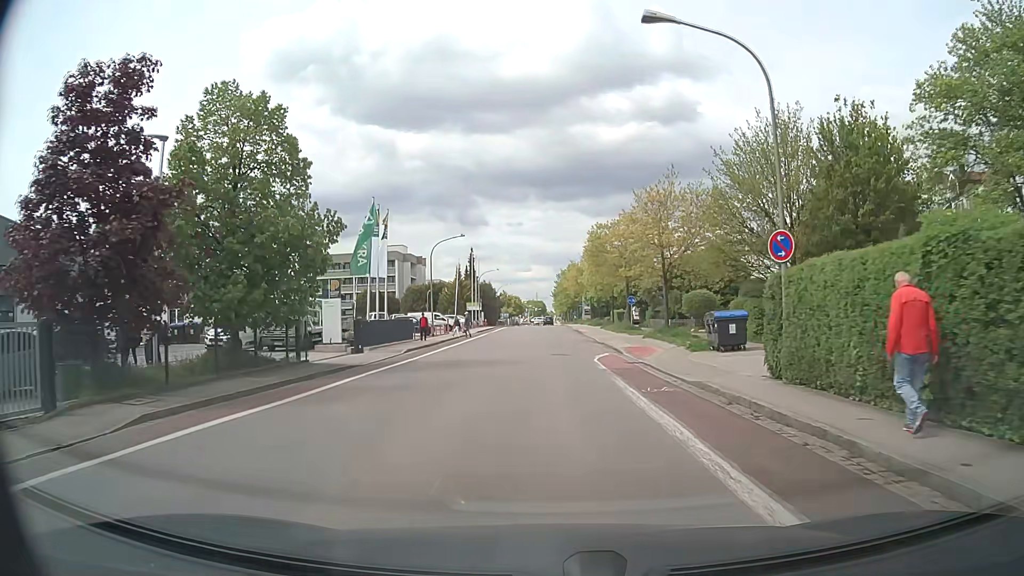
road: tertiary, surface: asphalt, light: Day
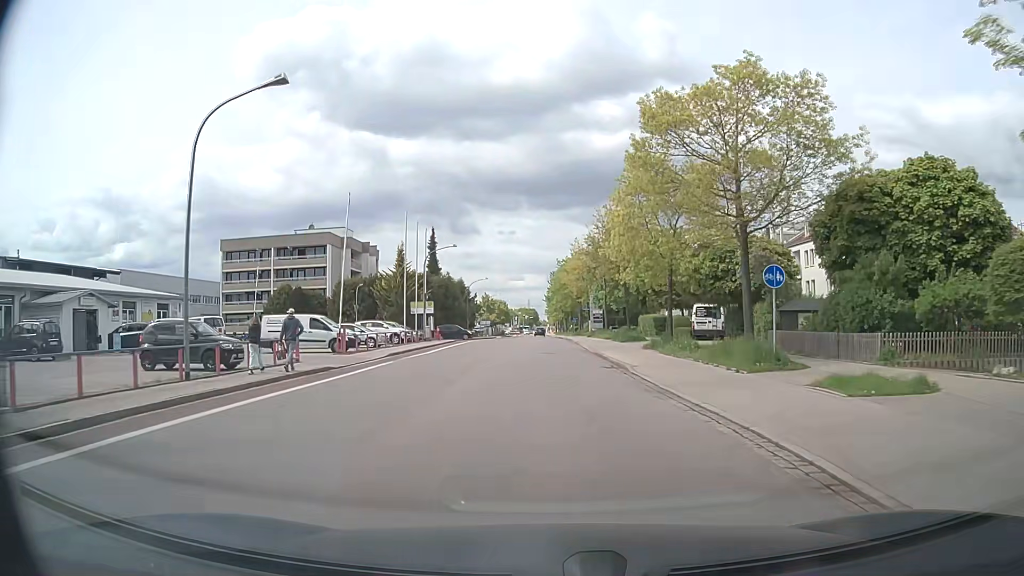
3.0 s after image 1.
(0.0, +34.2) m; 0°
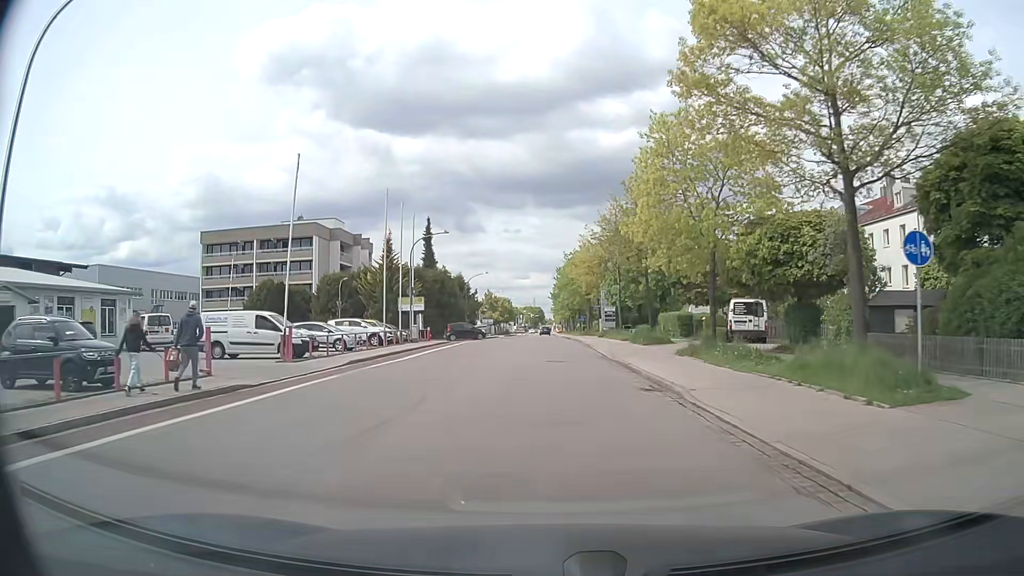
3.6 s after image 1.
(0.0, +7.3) m; -1°
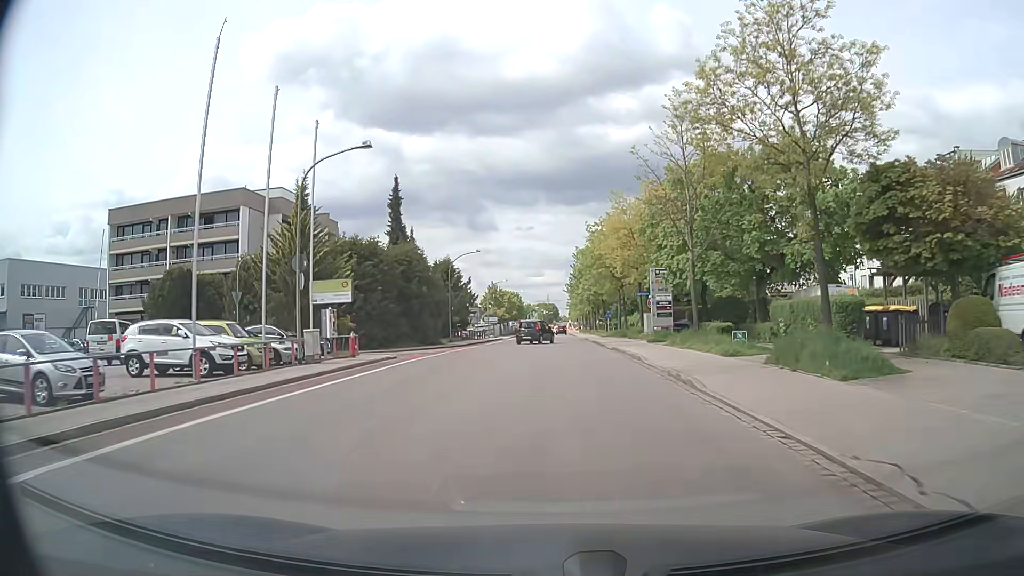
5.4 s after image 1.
(-0.1, +22.6) m; -1°
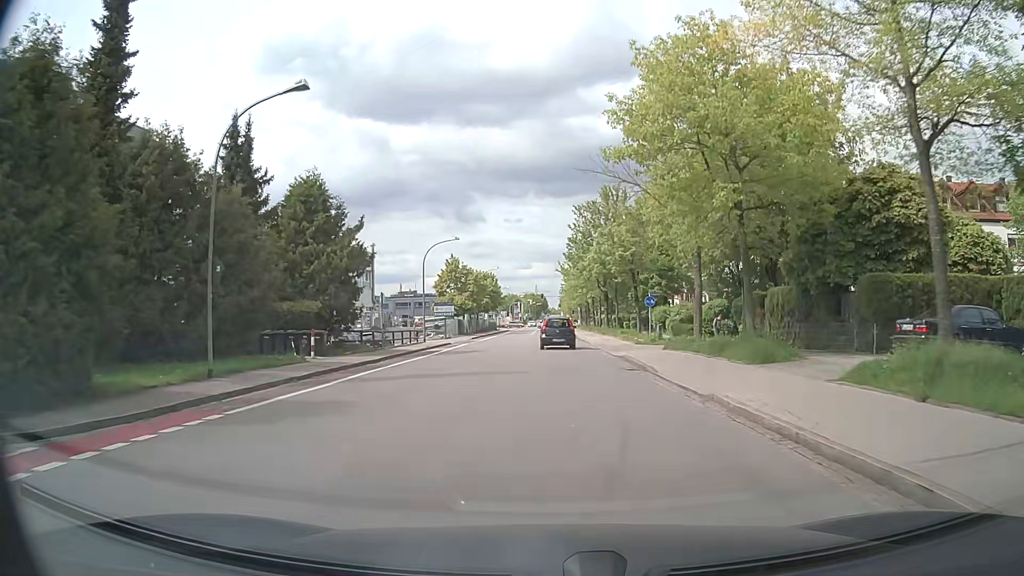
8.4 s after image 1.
(+0.4, +38.4) m; +1°
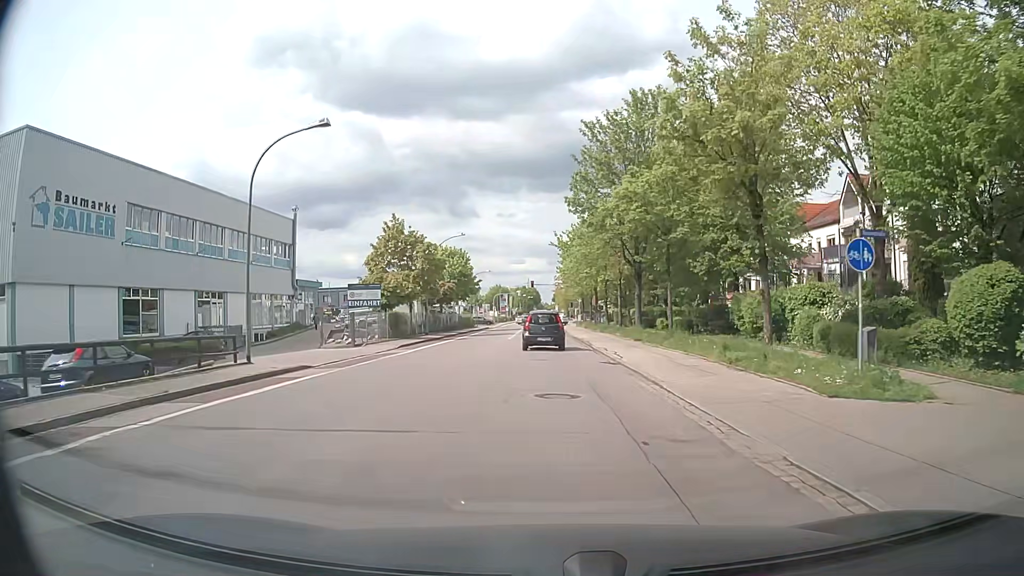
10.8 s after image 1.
(+0.1, +27.8) m; 0°
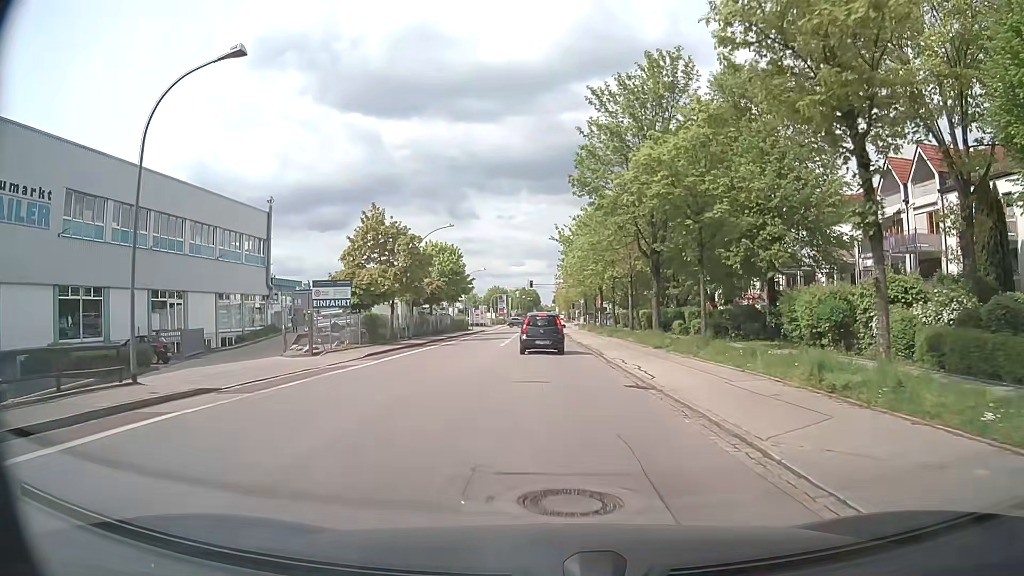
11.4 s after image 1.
(0.0, +6.4) m; 0°
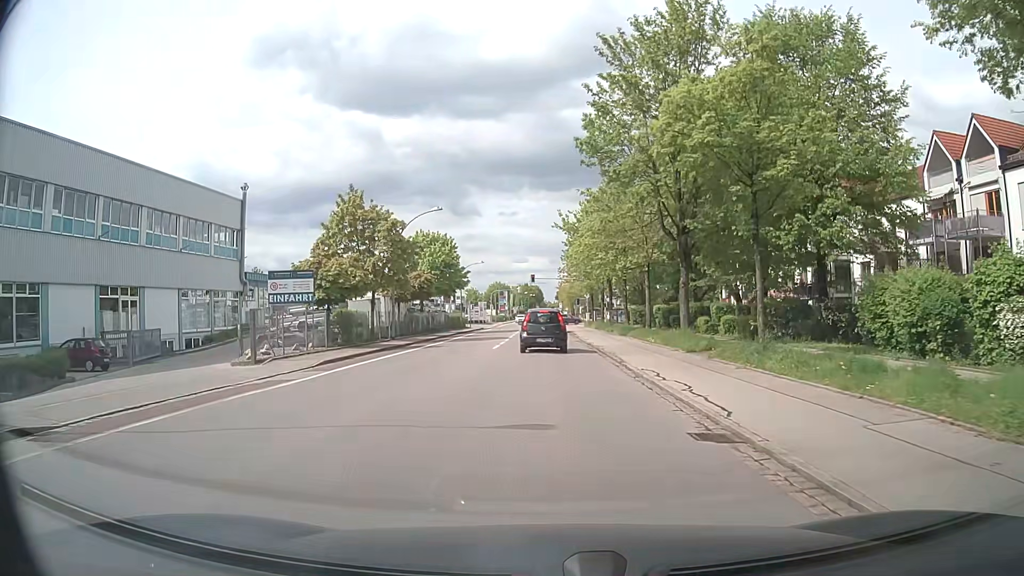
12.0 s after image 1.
(0.0, +6.1) m; 0°
(0, +10) (0, +20) (0, +30) (0, +40) (-1, +50) (-1, +60) (-1, +70) (-1, +80) (-1, +90) (-1, +100) m
